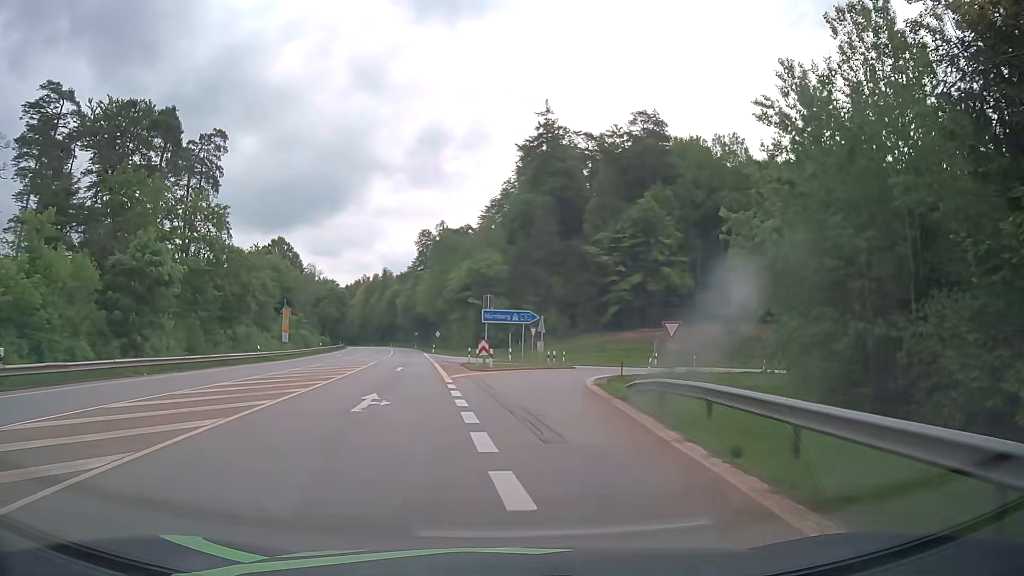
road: secondary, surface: asphalt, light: Day
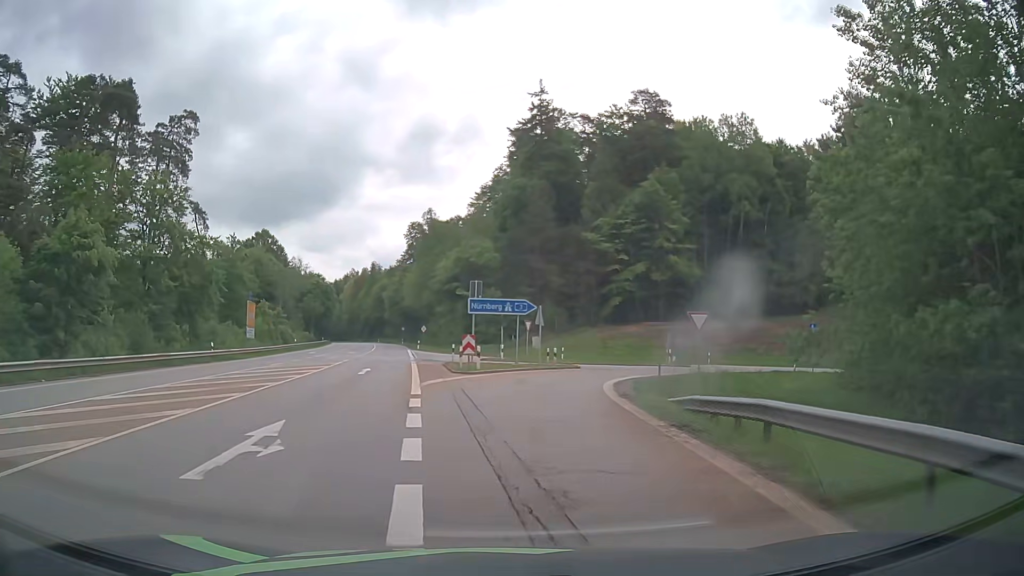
(+0.1, +6.9) m; +1°
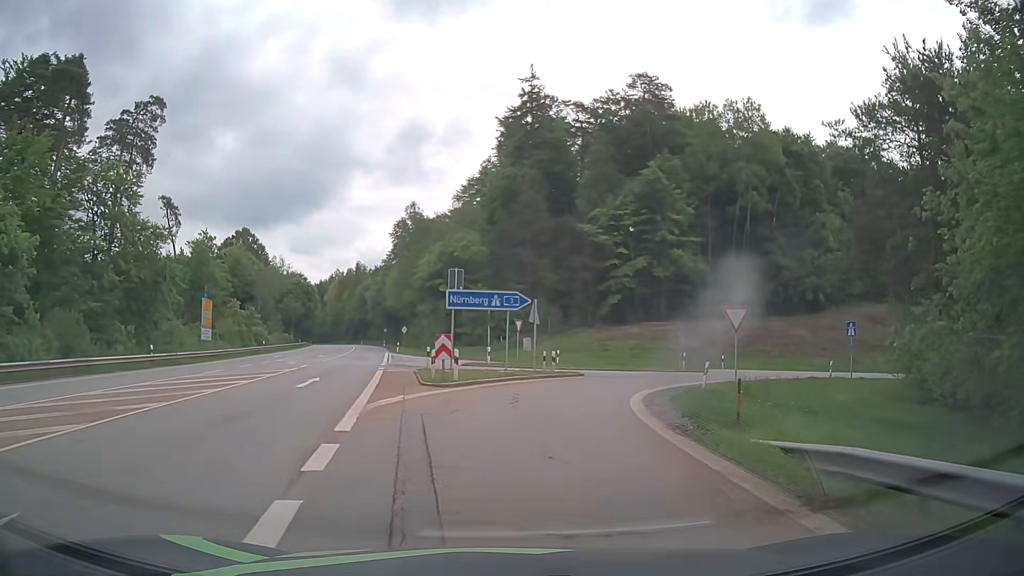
(0.0, +6.6) m; +1°
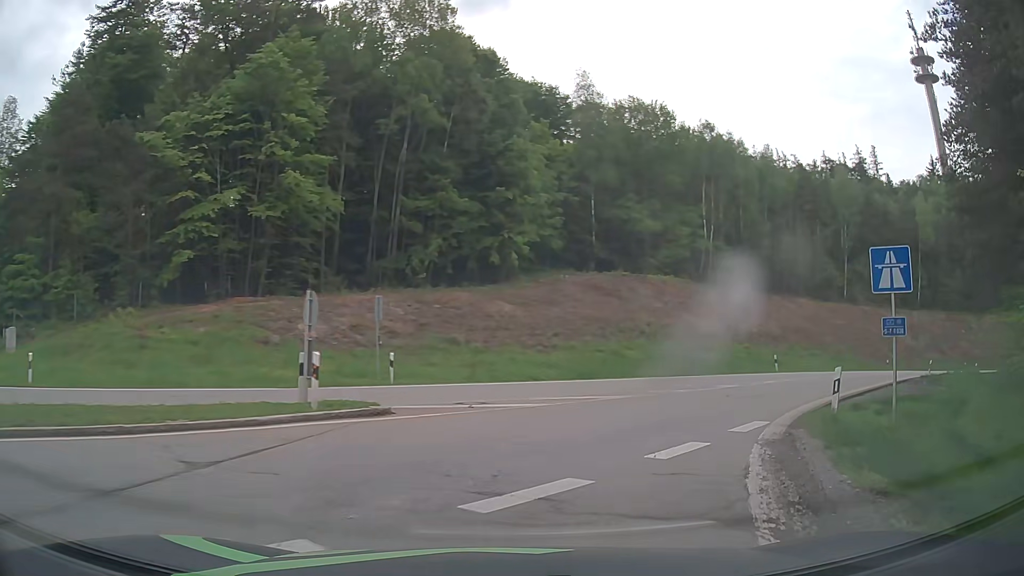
(+5.9, +27.4) m; +32°
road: motorway_link
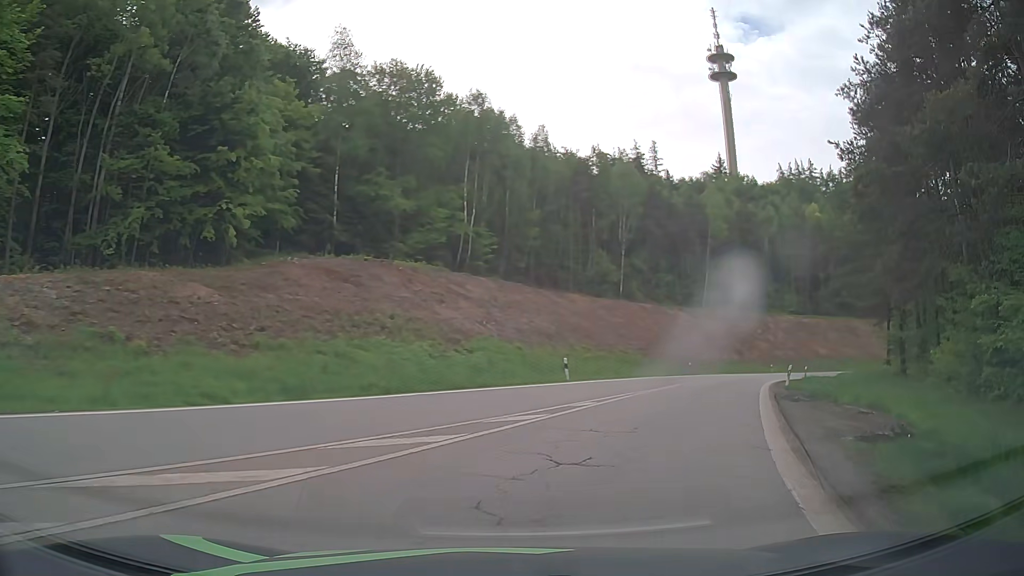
(+2.0, +10.3) m; +22°
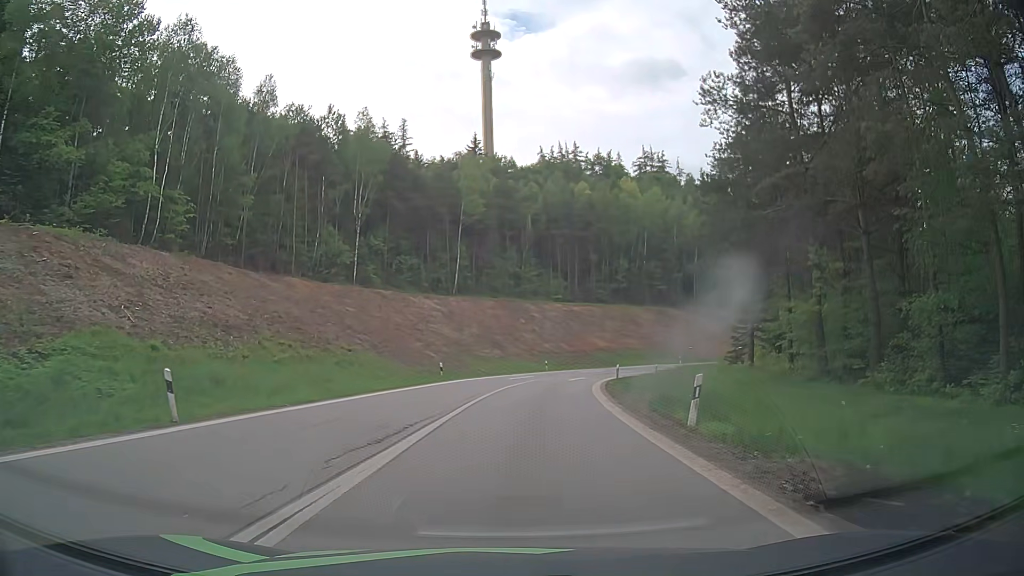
(+4.0, +17.0) m; +22°
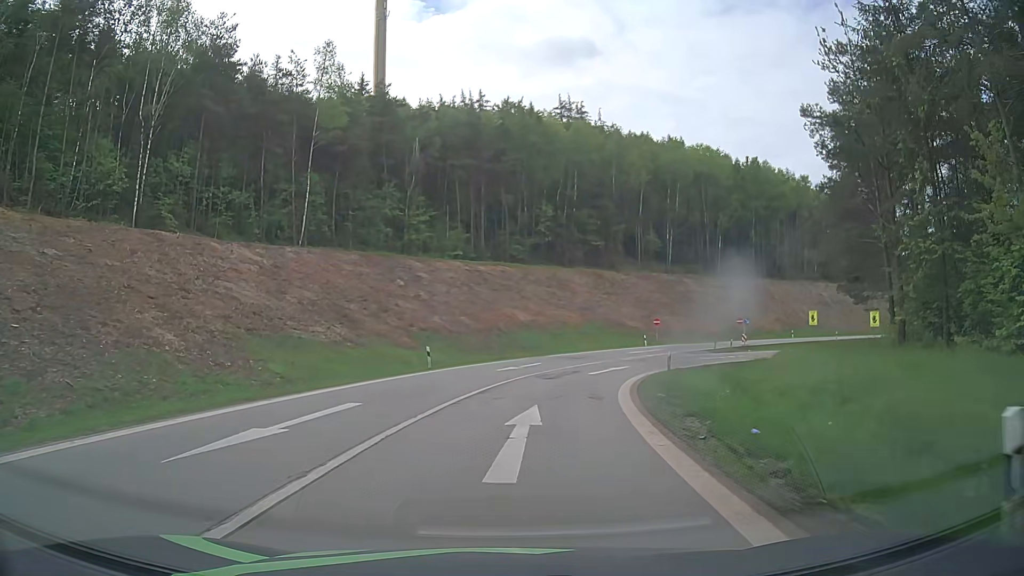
(+2.5, +34.1) m; +8°
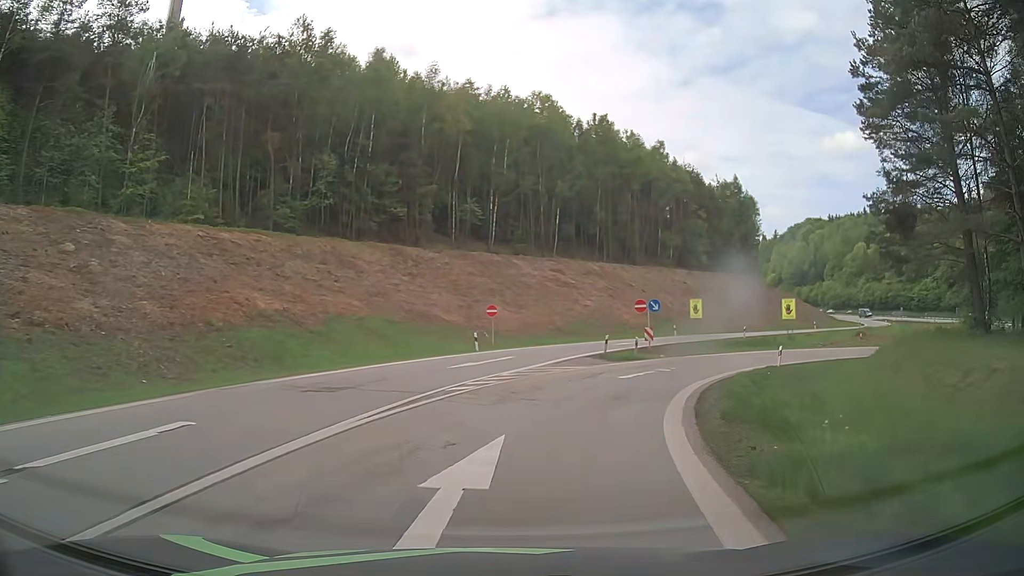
(+3.4, +26.3) m; +17°
(+1, +10) (+4, +20) (+8, +28) (+15, +36) (+23, +42) (+32, +46) (+41, +49) (+51, +49) (+61, +47) (+70, +43) m
